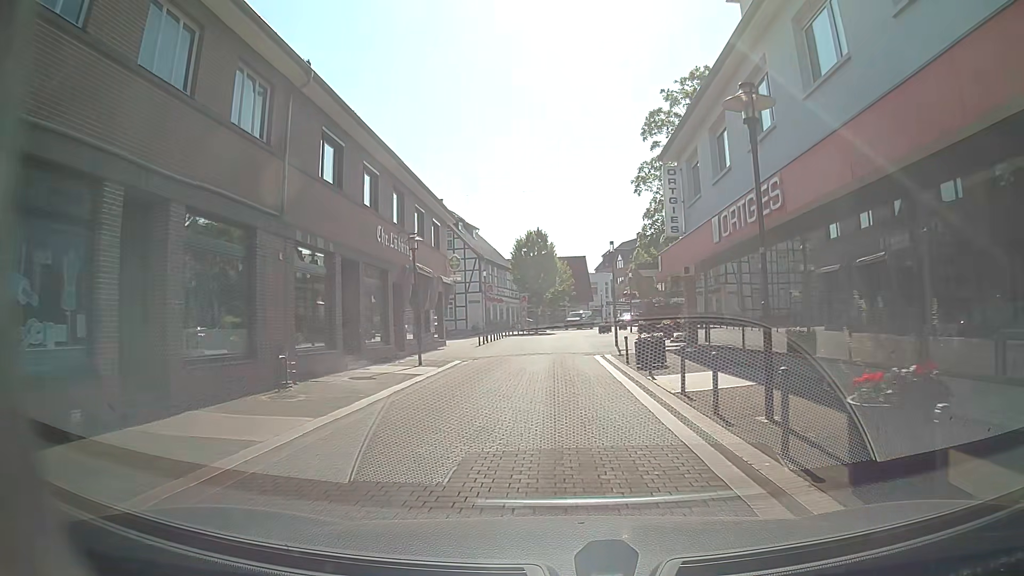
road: residential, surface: paving_stones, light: Day
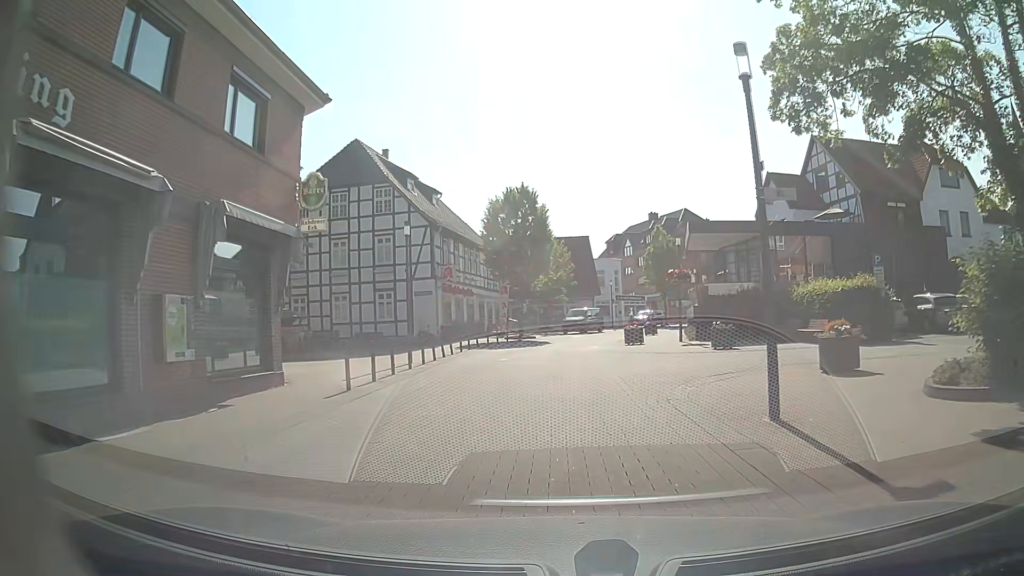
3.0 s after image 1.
(+0.1, +21.6) m; 0°
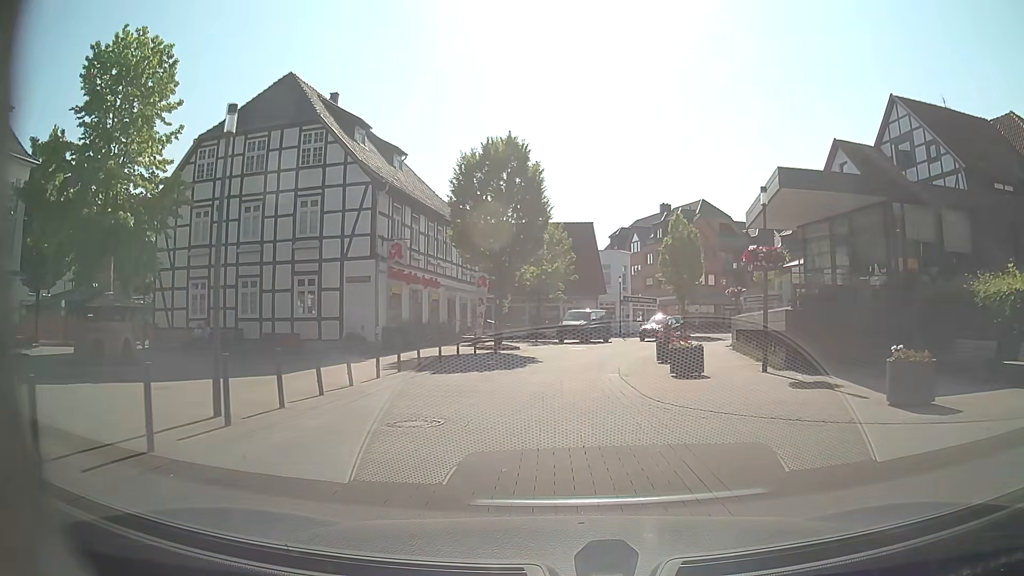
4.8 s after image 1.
(+0.2, +12.6) m; +2°
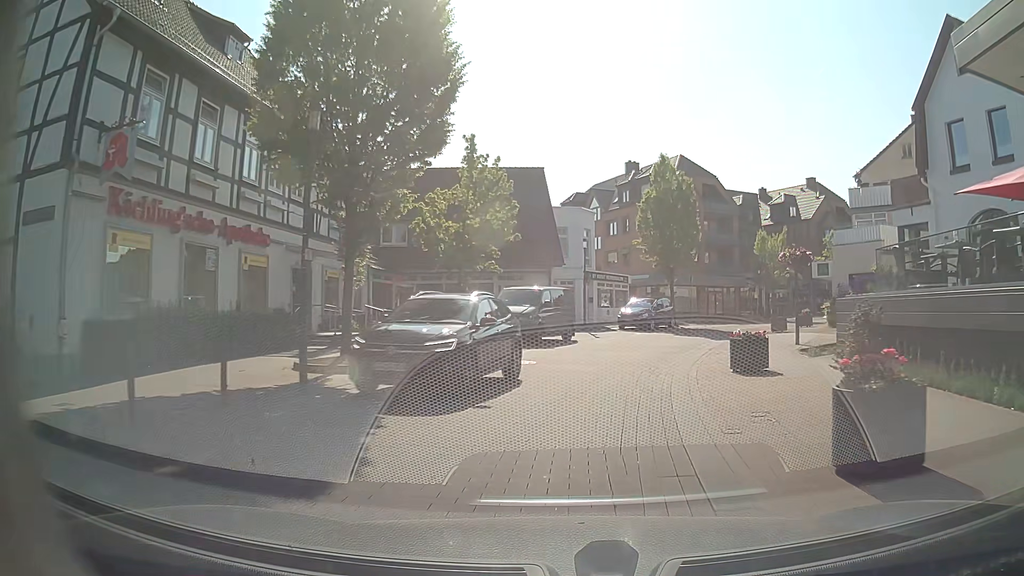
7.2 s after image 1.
(+0.4, +16.8) m; +4°
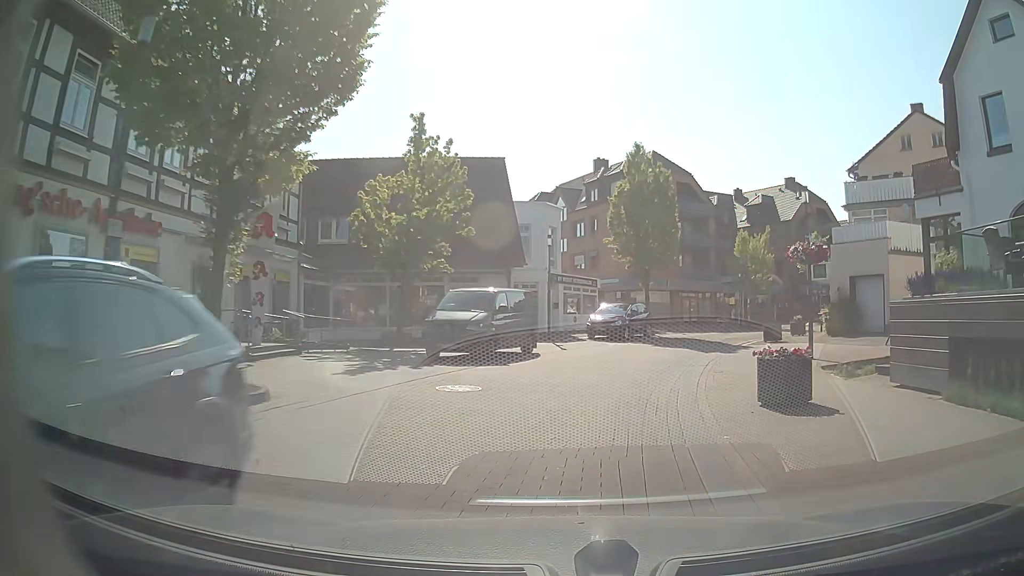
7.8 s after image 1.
(+0.1, +4.3) m; +2°
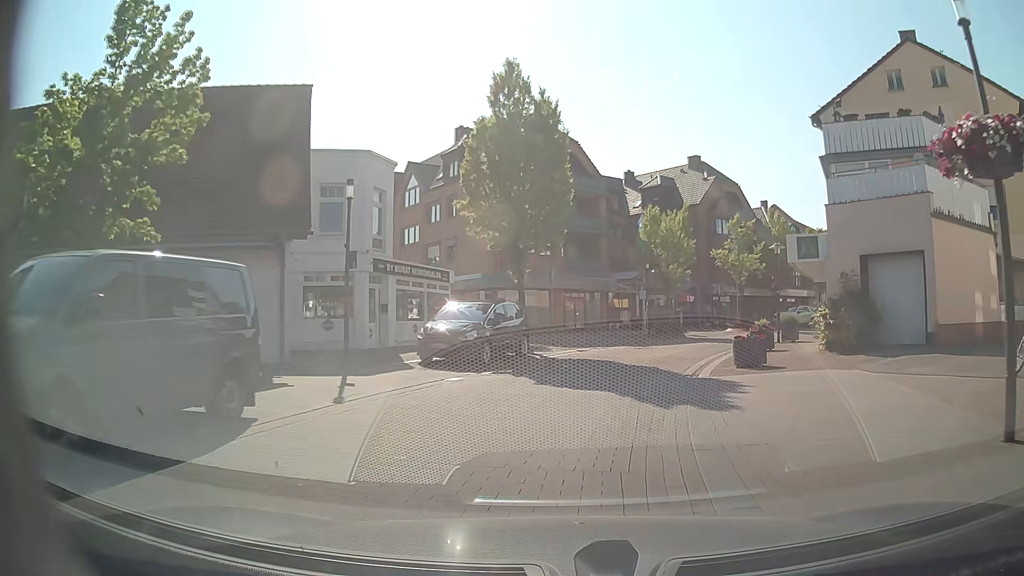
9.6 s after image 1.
(+1.4, +12.8) m; +12°
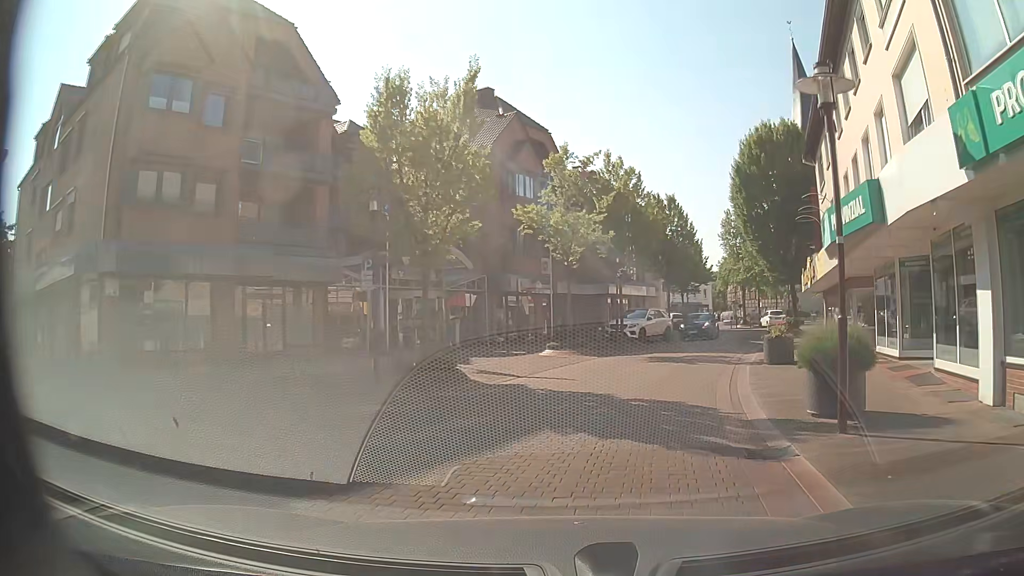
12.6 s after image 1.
(+3.2, +20.8) m; +18°
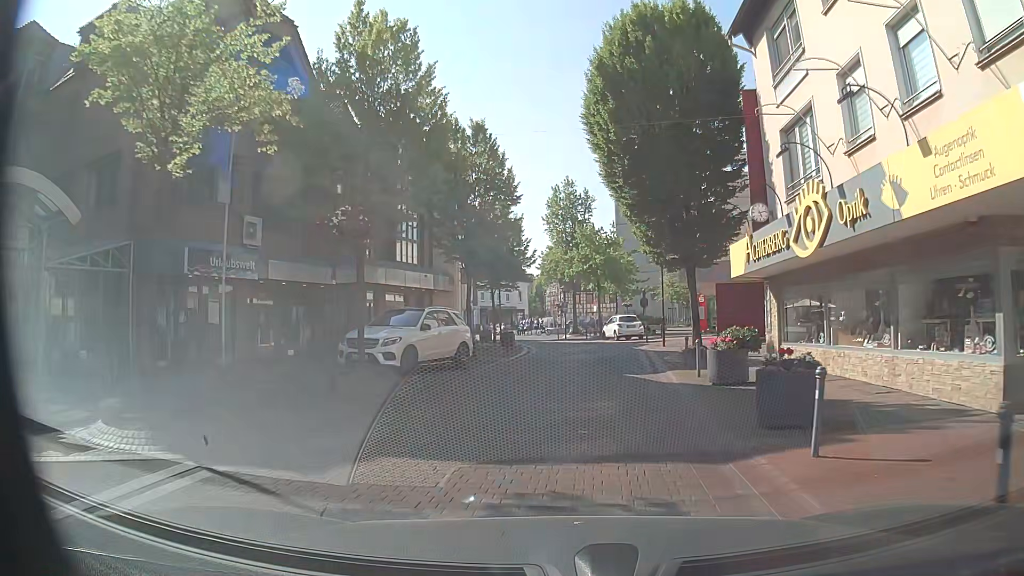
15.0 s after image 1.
(+3.0, +16.7) m; +16°
